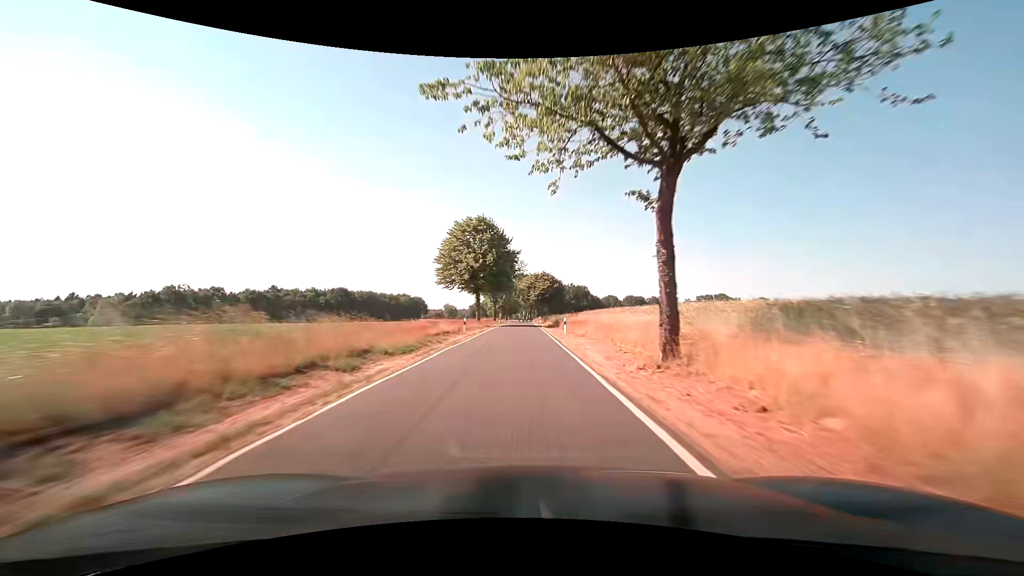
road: tertiary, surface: asphalt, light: Day
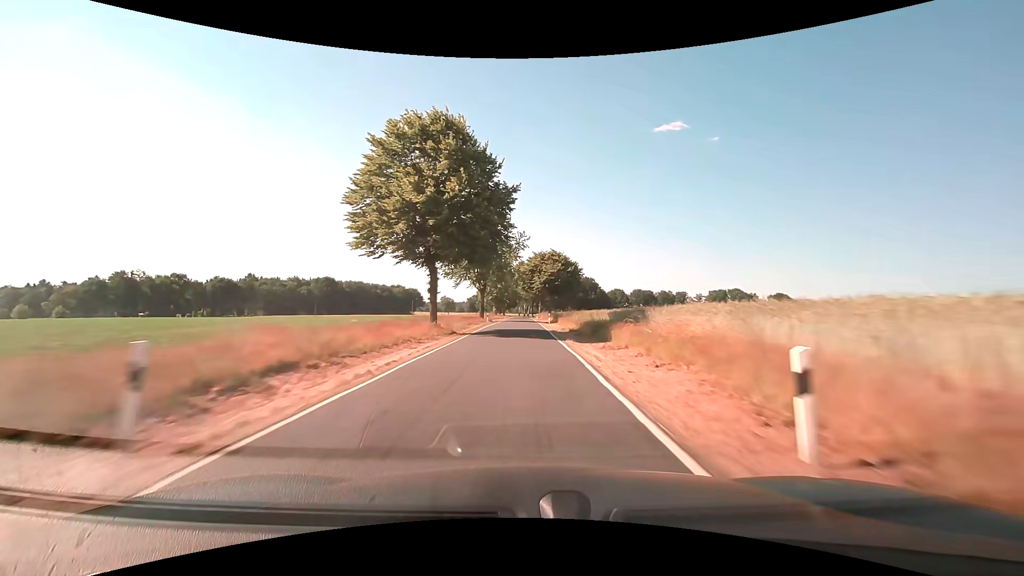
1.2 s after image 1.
(+0.2, +28.3) m; 0°
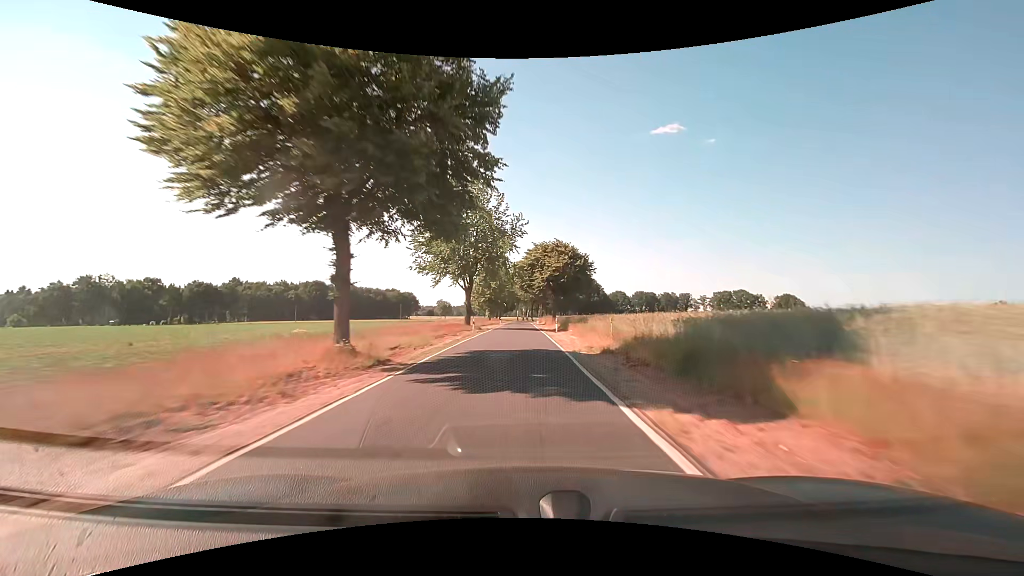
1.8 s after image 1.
(0.0, +14.1) m; -1°
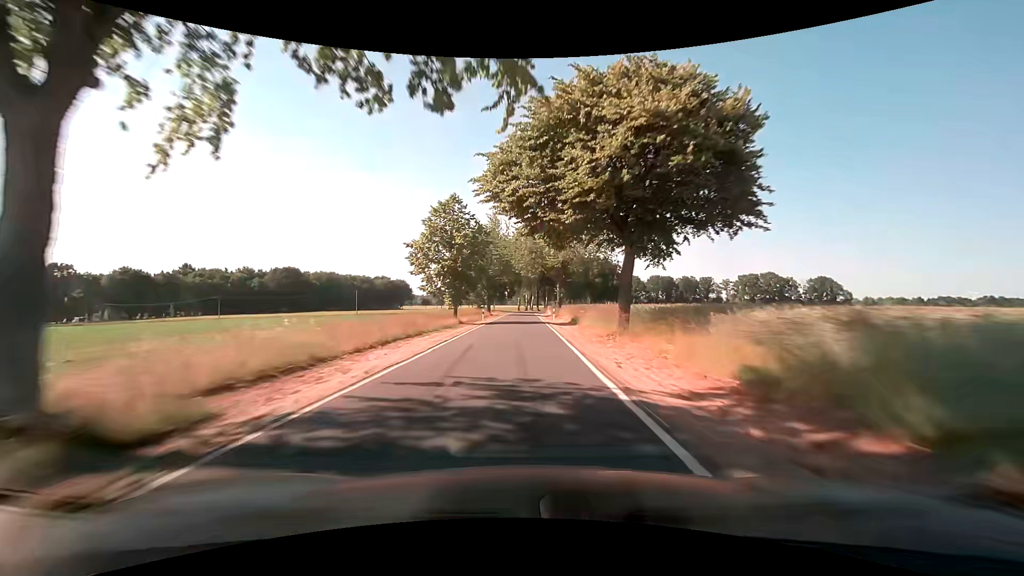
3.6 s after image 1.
(+0.5, +42.2) m; 0°
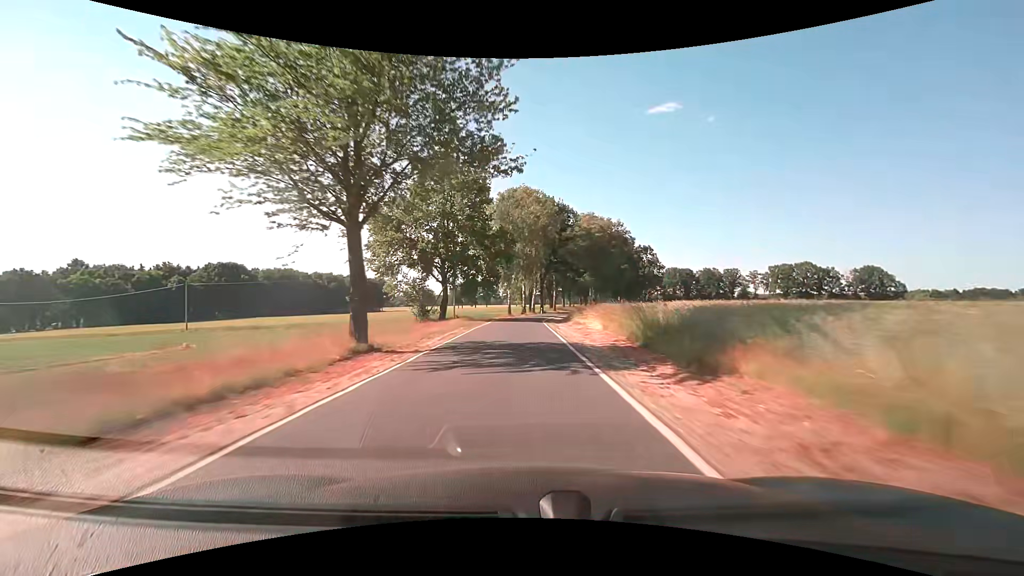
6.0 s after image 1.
(+0.1, +53.7) m; 0°
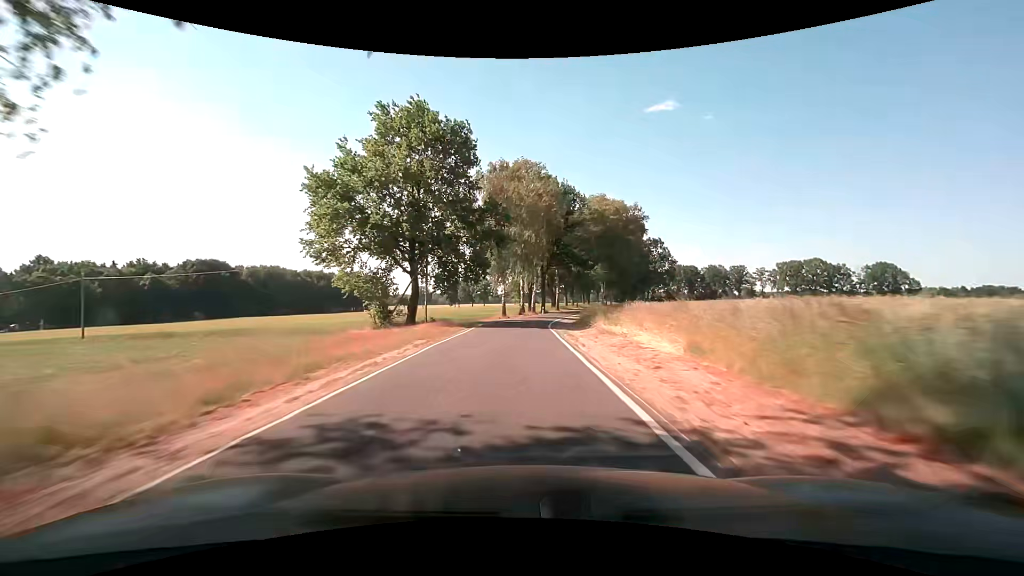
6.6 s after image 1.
(+0.1, +12.5) m; 0°
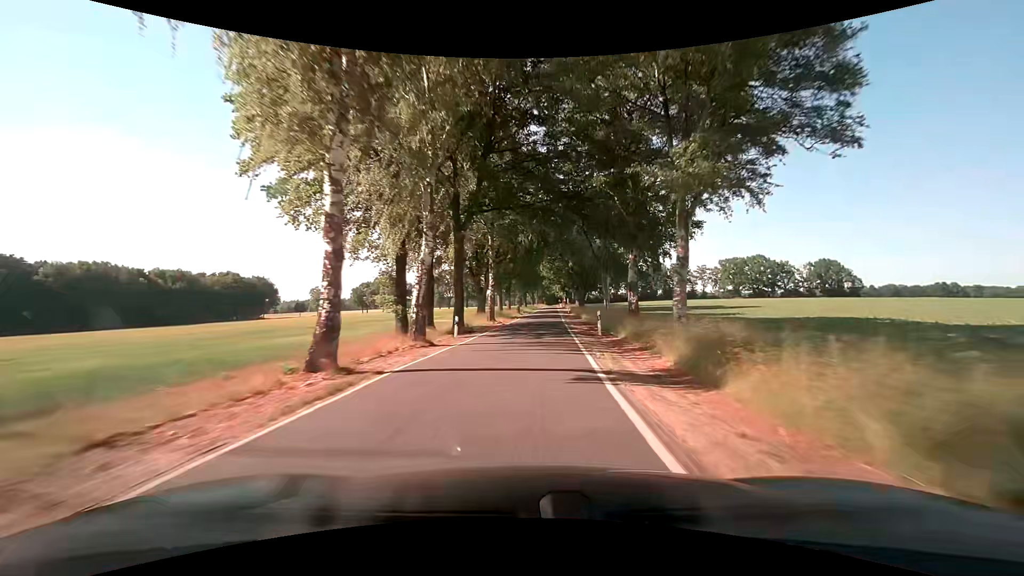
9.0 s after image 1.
(+1.9, +46.3) m; +8°
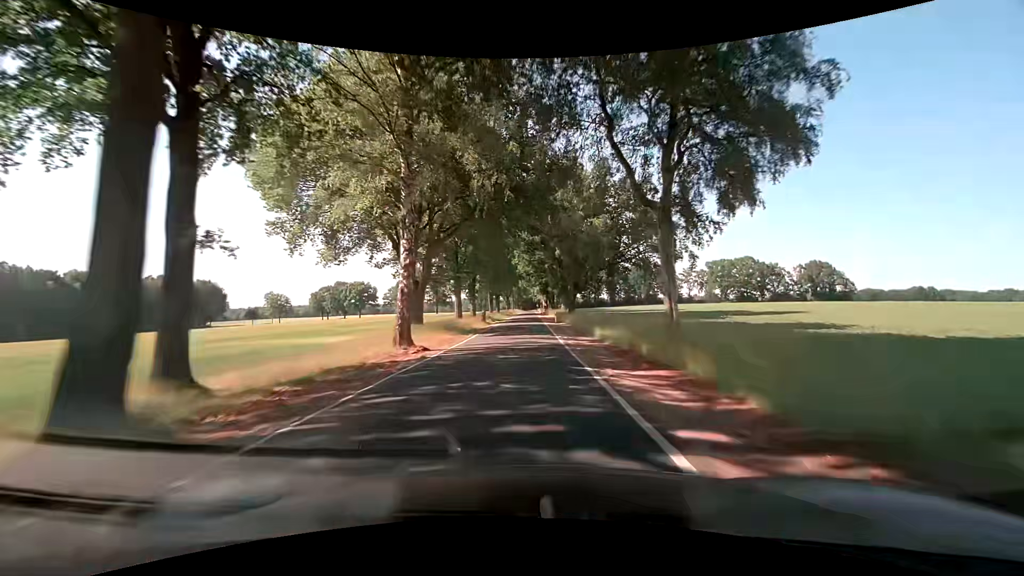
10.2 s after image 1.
(+0.8, +23.1) m; +3°
(0, +10) (0, +20) (0, +30) (0, +40) (0, +50) (0, +60) (0, +70) (+1, +80) (+1, +90) (+1, +100) m
